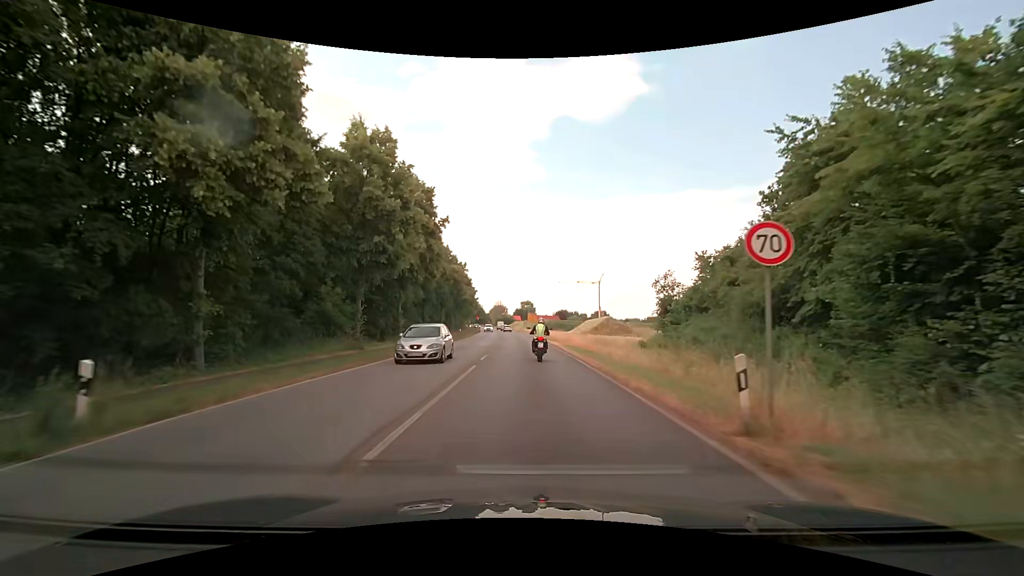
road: primary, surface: asphalt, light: Day
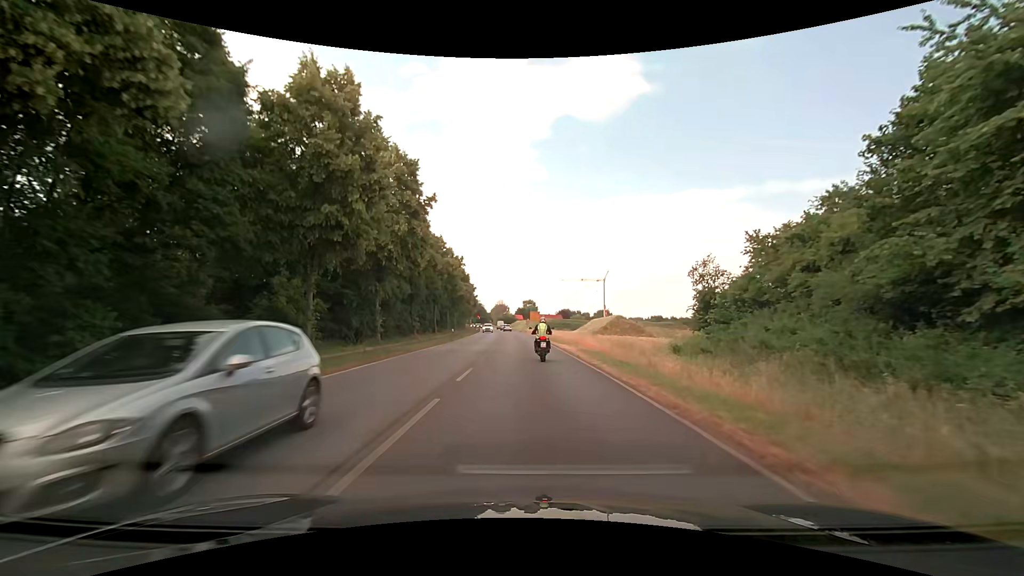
(0.0, +7.8) m; 0°
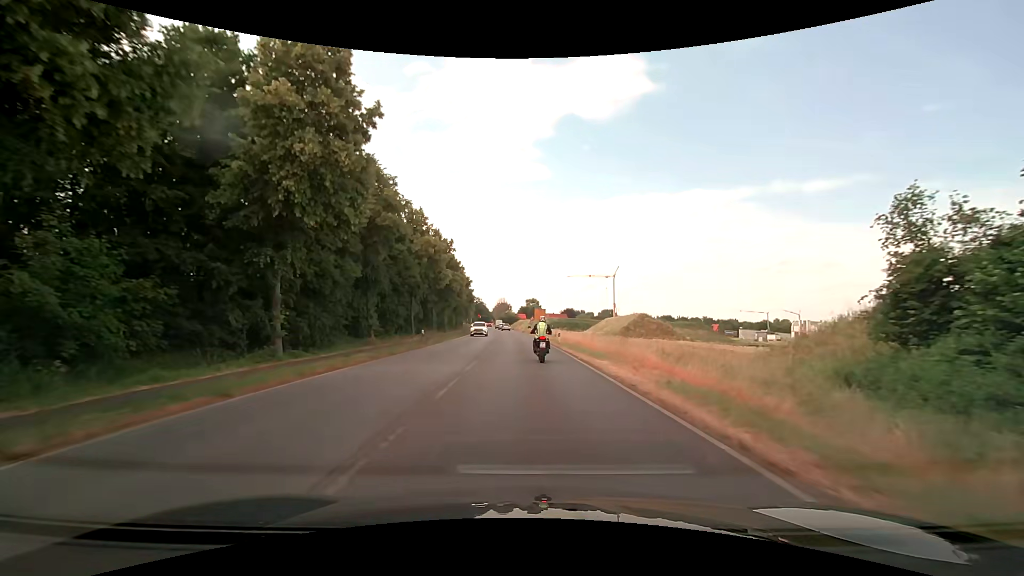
(0.0, +16.0) m; 0°
(0, +10) (0, +20) (0, +30) (0, +40) (-1, +50) (-1, +60) (-2, +70) (-2, +80) (-3, +90) (-3, +100) m
